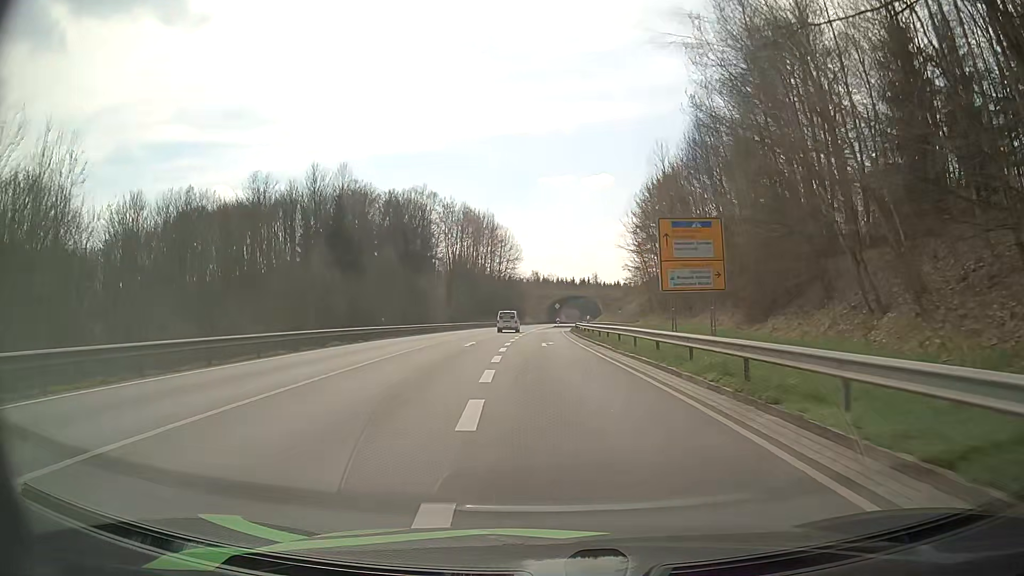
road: primary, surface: asphalt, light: Day
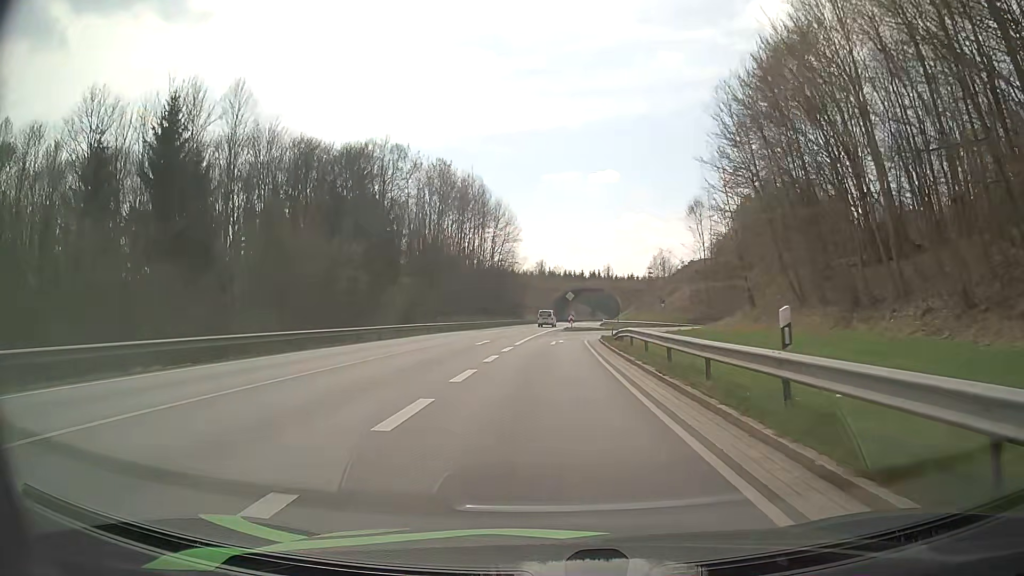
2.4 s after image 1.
(+0.3, +35.7) m; 0°
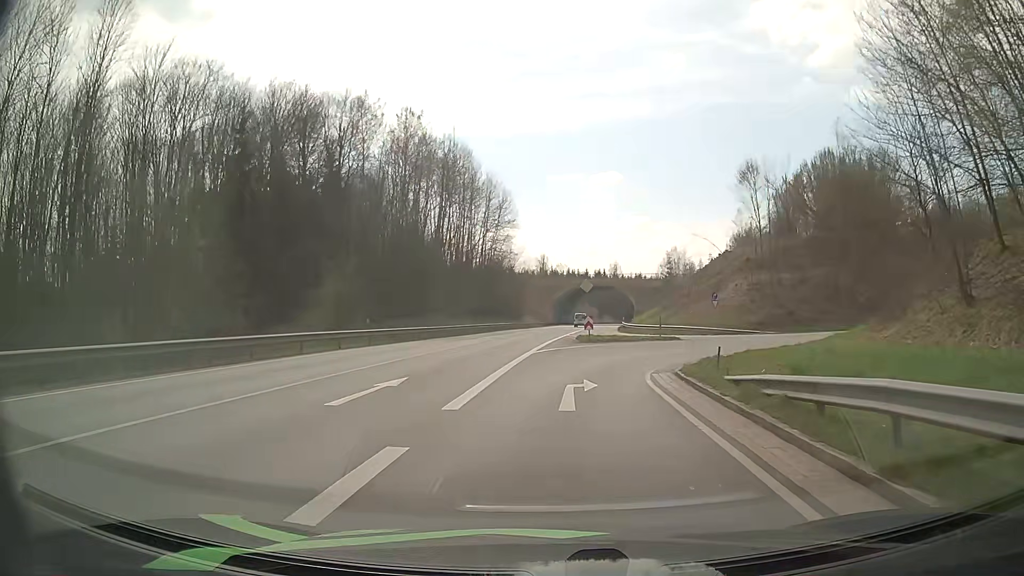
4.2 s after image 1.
(-0.1, +21.9) m; 0°
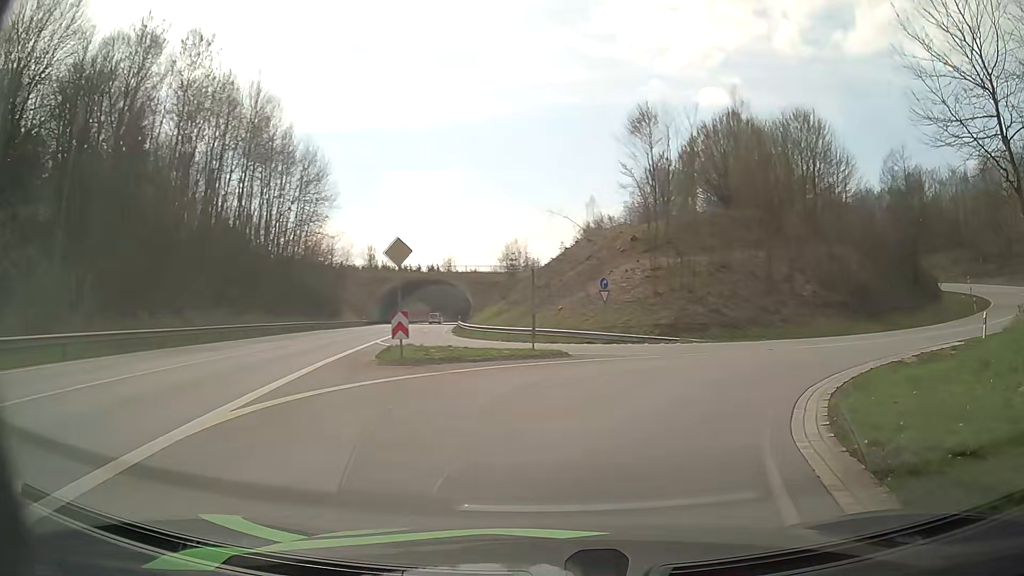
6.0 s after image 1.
(+1.0, +17.3) m; +13°
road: primary_link
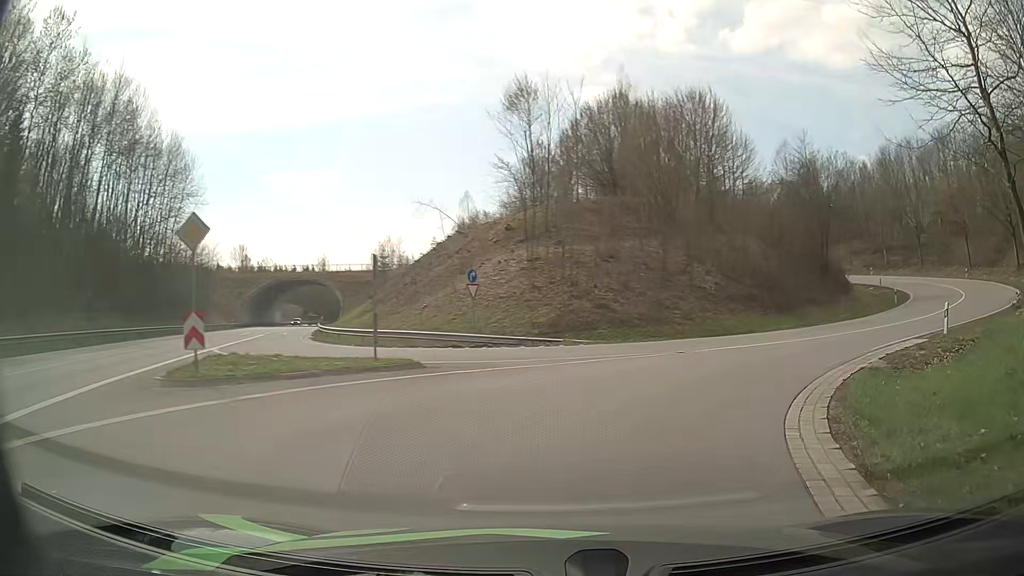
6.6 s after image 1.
(+0.4, +5.0) m; +10°
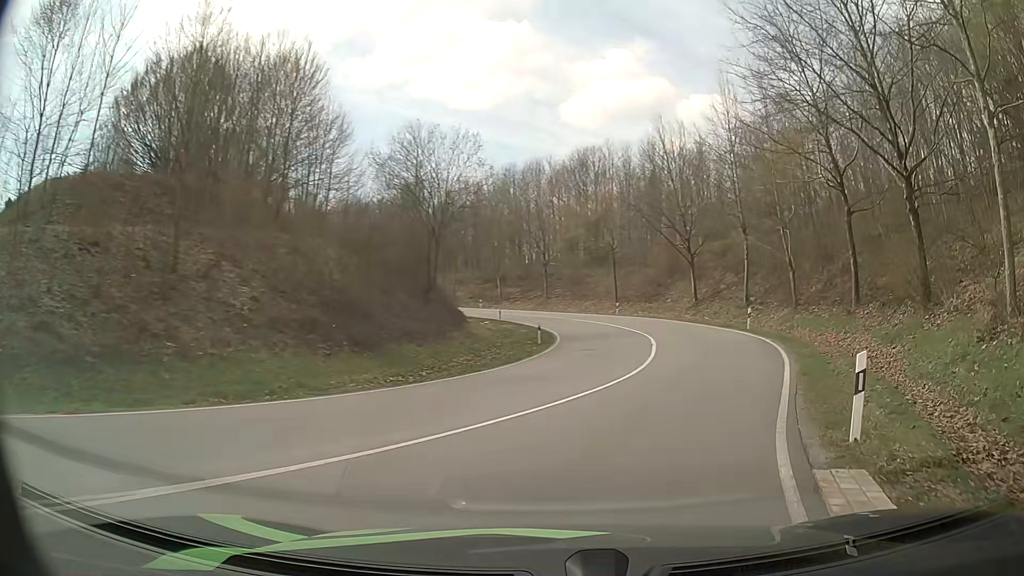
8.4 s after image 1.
(+4.4, +14.4) m; +35°
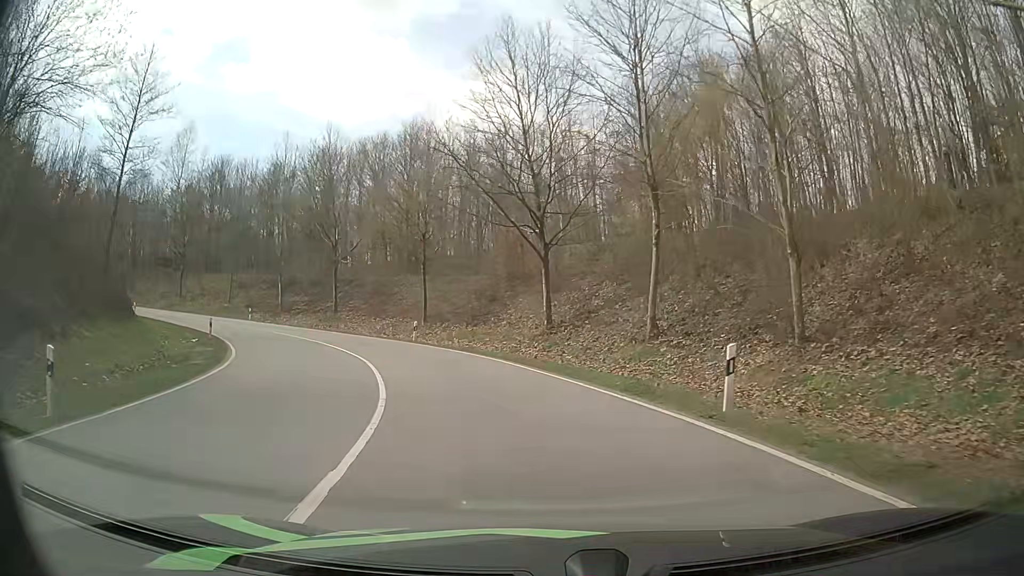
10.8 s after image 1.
(+5.2, +23.0) m; +15°
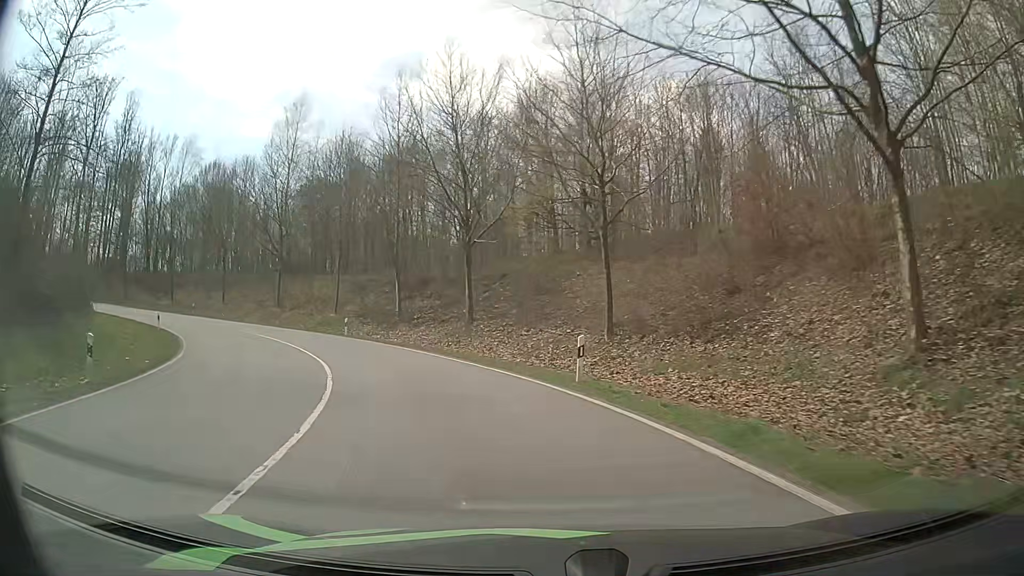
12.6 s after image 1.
(-2.5, +19.4) m; -15°
(-1, +10) (-3, +20) (-8, +29) (-14, +37) (-21, +43) (-30, +49) (-39, +53) (-48, +55) (-58, +56) (-68, +56) m
